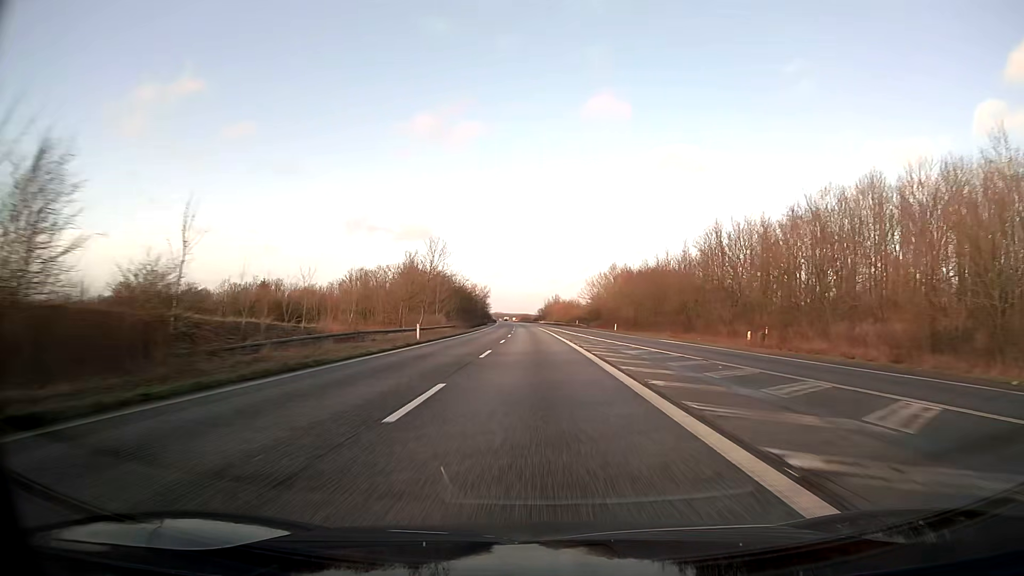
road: motorway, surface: asphalt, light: Day
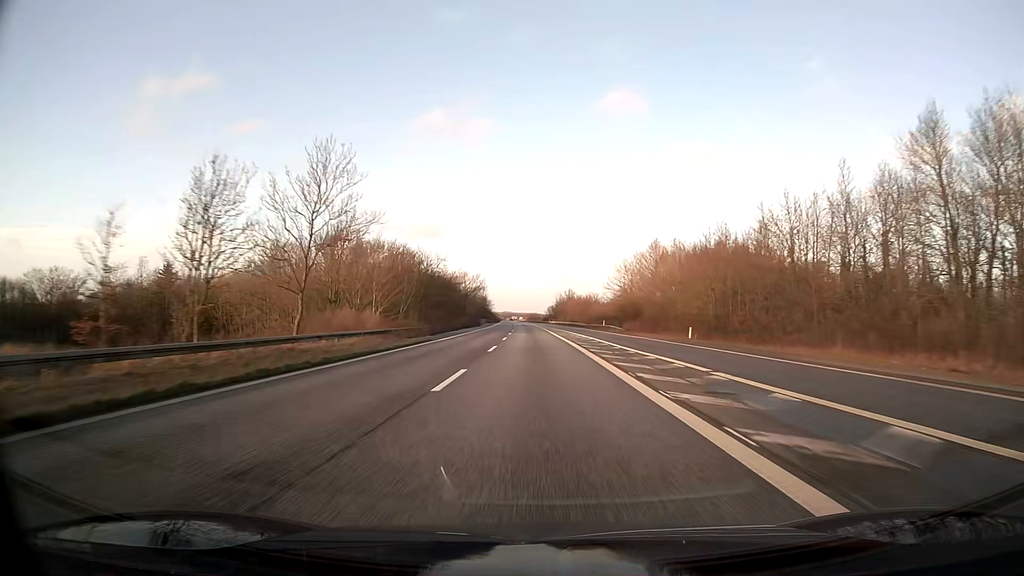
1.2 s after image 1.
(-0.3, +41.3) m; -1°
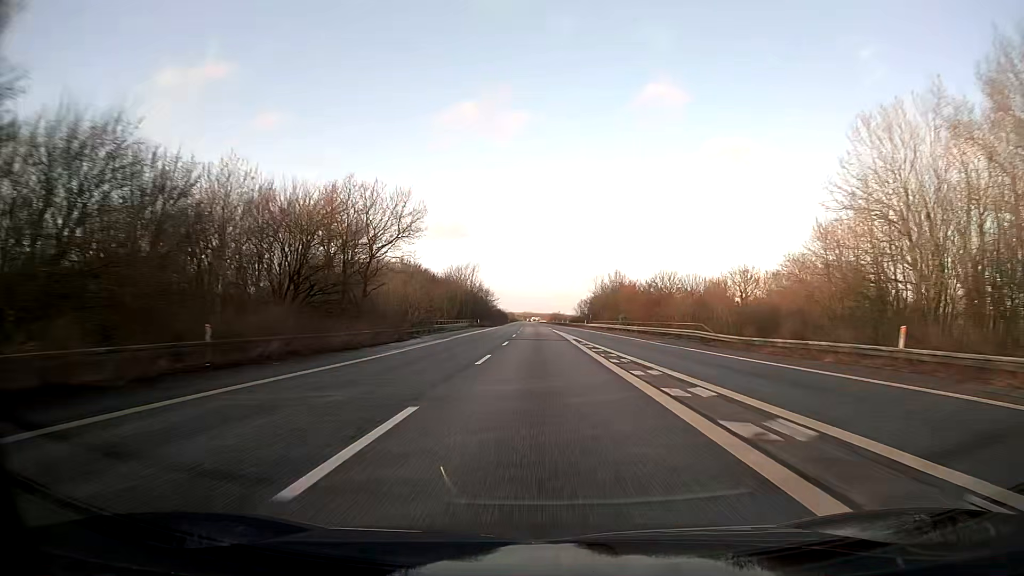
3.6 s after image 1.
(-1.1, +82.6) m; -2°
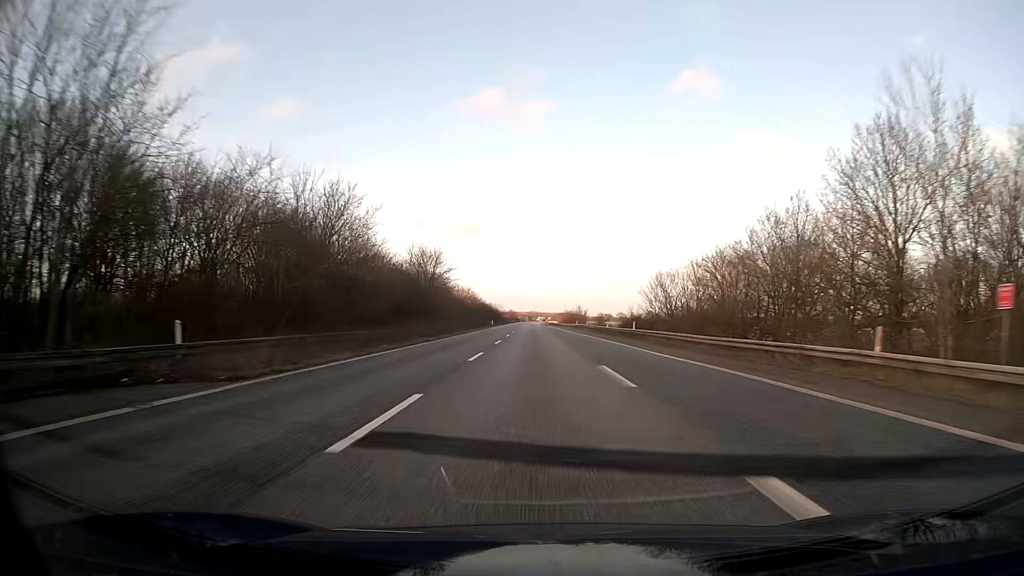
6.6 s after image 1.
(-0.5, +103.3) m; -1°
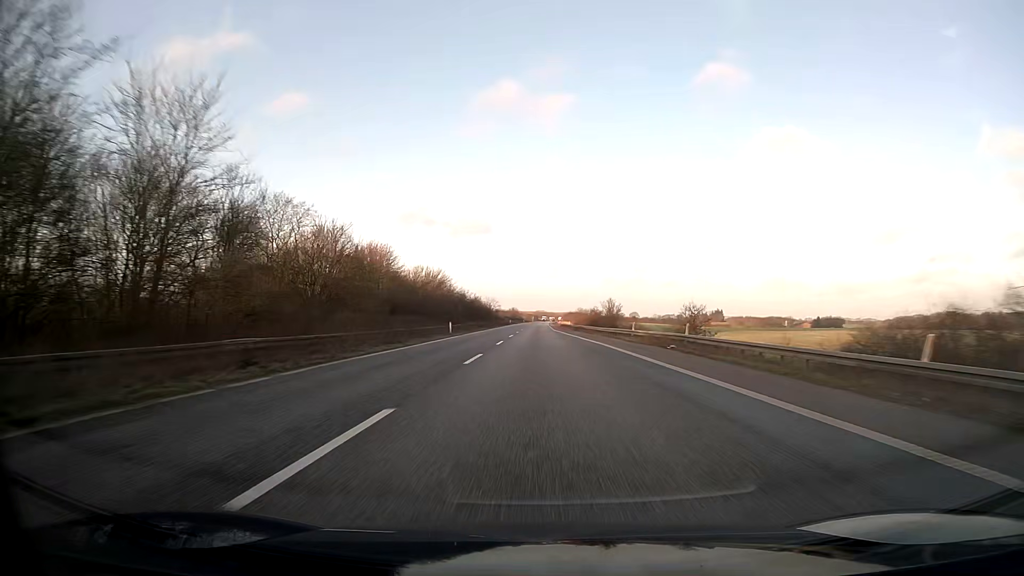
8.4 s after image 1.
(-0.3, +62.0) m; -1°
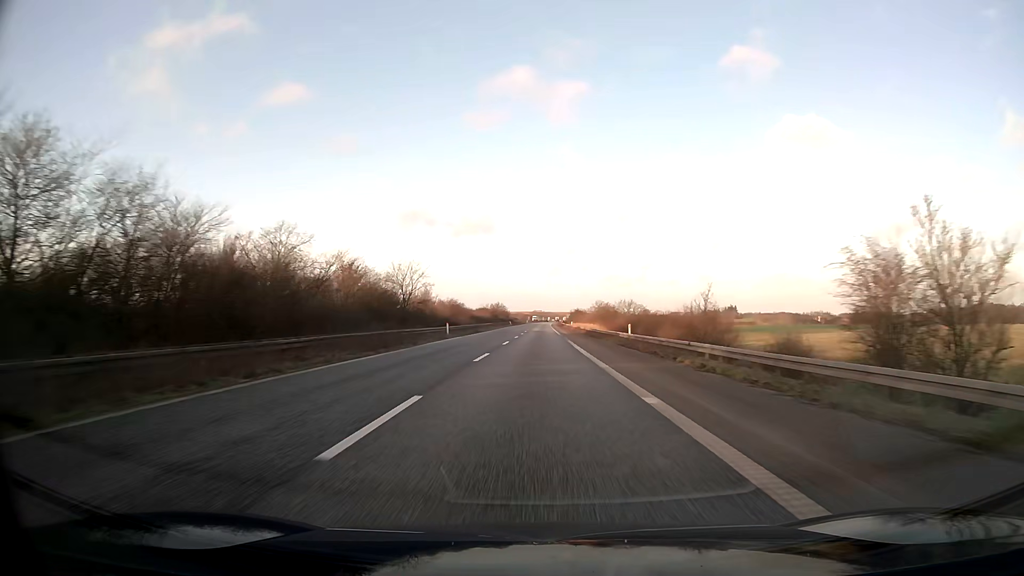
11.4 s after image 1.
(+0.1, +103.4) m; 0°
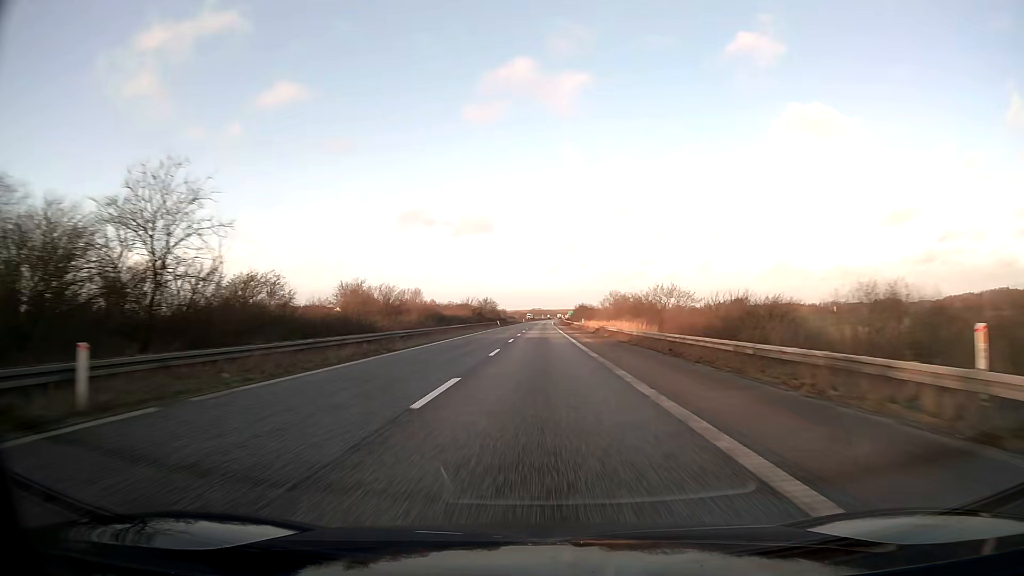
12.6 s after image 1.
(+0.1, +41.3) m; 0°
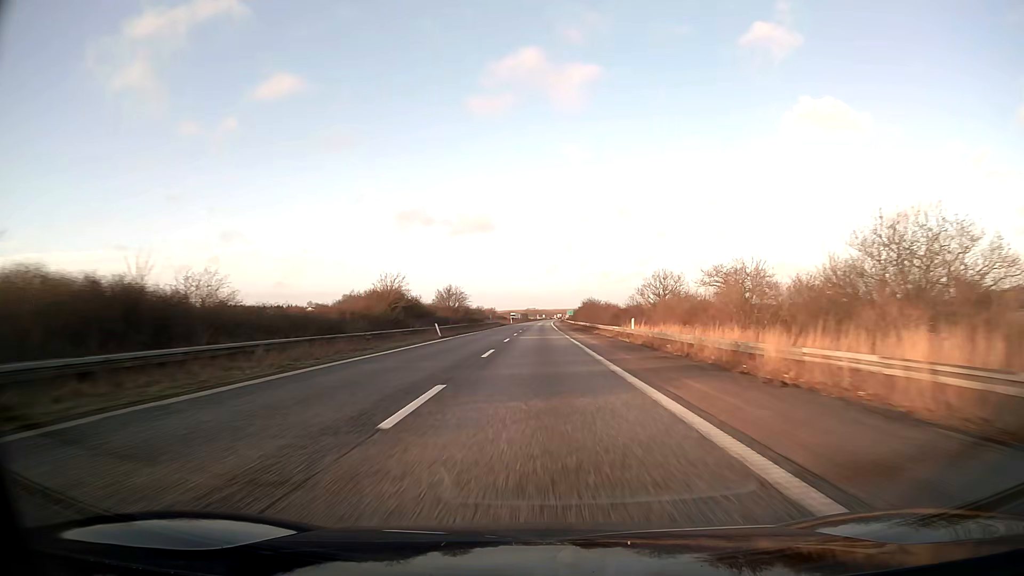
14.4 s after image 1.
(+0.1, +62.0) m; 0°
(0, +10) (0, +20) (0, +30) (0, +40) (0, +50) (0, +60) (0, +70) (0, +80) (0, +90) (0, +100) m
